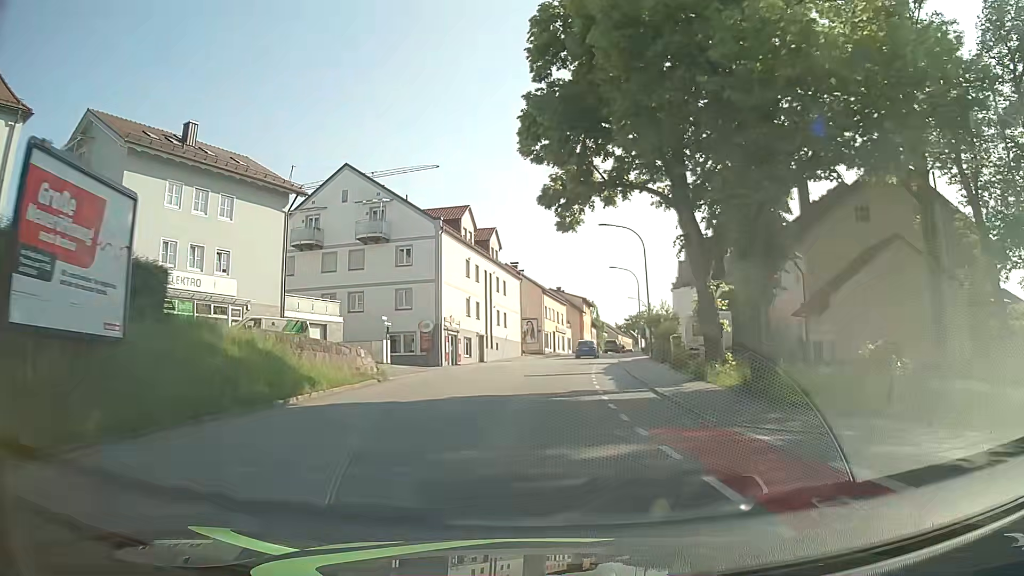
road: tertiary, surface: asphalt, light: Day
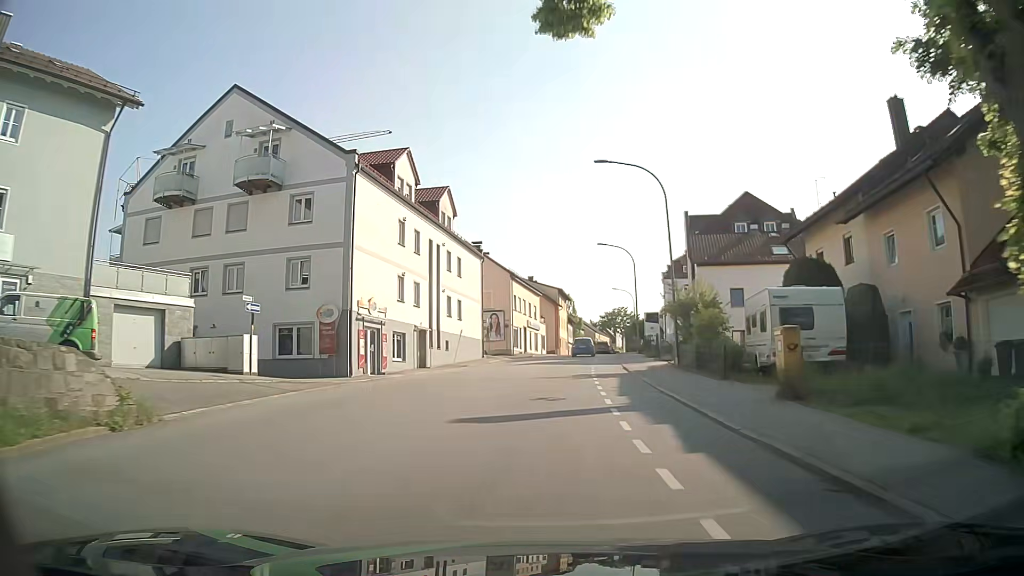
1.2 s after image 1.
(+0.3, +15.6) m; +2°
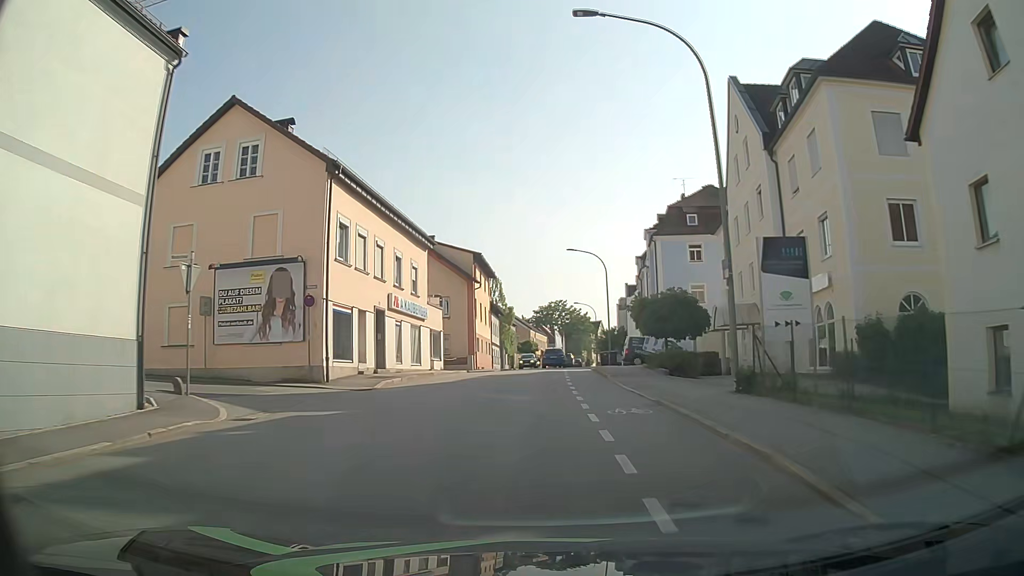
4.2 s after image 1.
(+2.8, +38.9) m; +6°
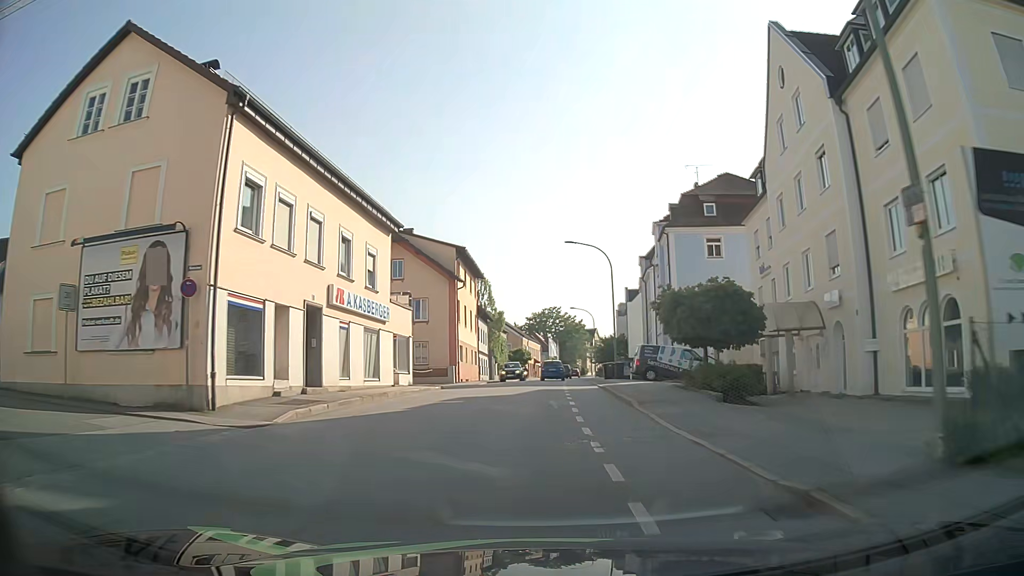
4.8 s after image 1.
(+0.1, +7.8) m; +1°
(0, +10) (+1, +20) (+1, +30) (+1, +40) (+2, +50) (+2, +60) (+3, +70) (+3, +80) (+4, +90) (+5, +100) m
